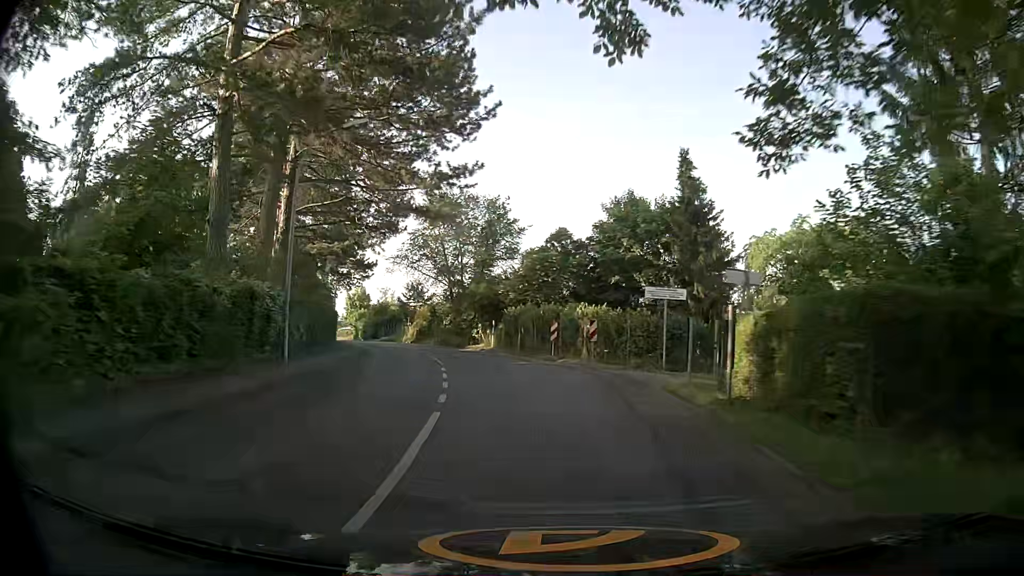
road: tertiary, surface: asphalt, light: Day
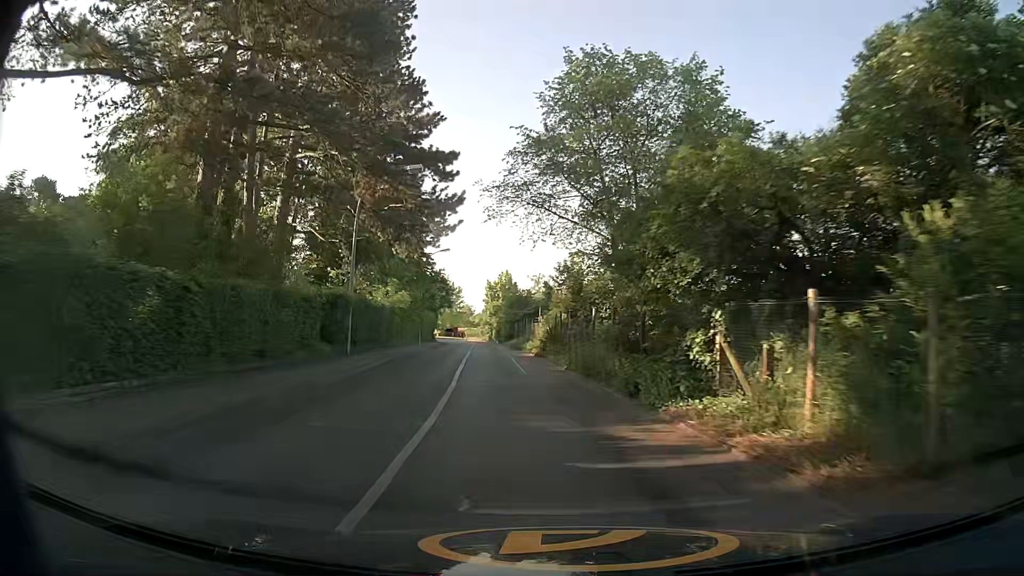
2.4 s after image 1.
(-3.8, +31.1) m; -15°
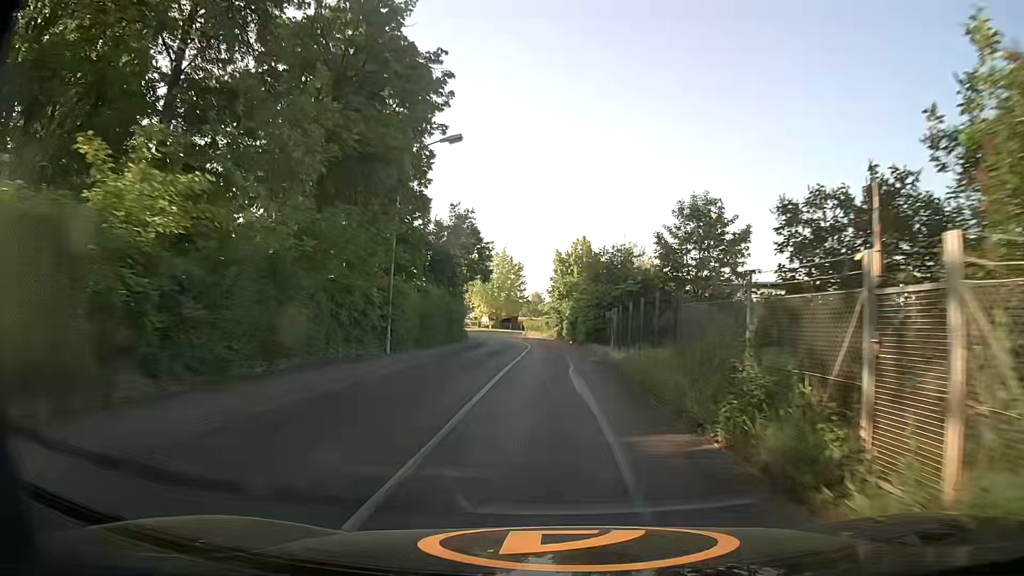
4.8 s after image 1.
(-2.3, +32.2) m; -6°
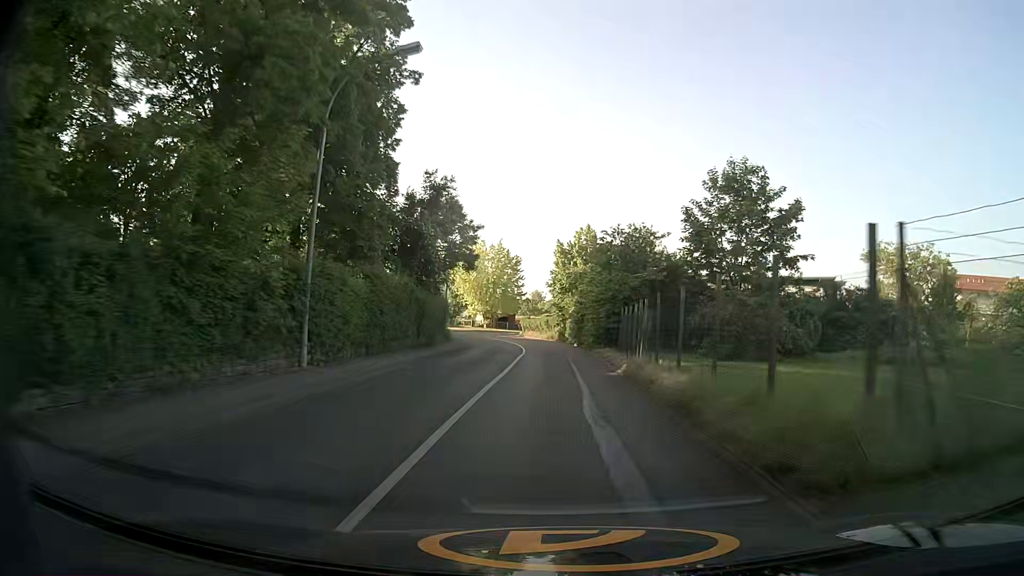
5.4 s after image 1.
(0.0, +8.3) m; +1°
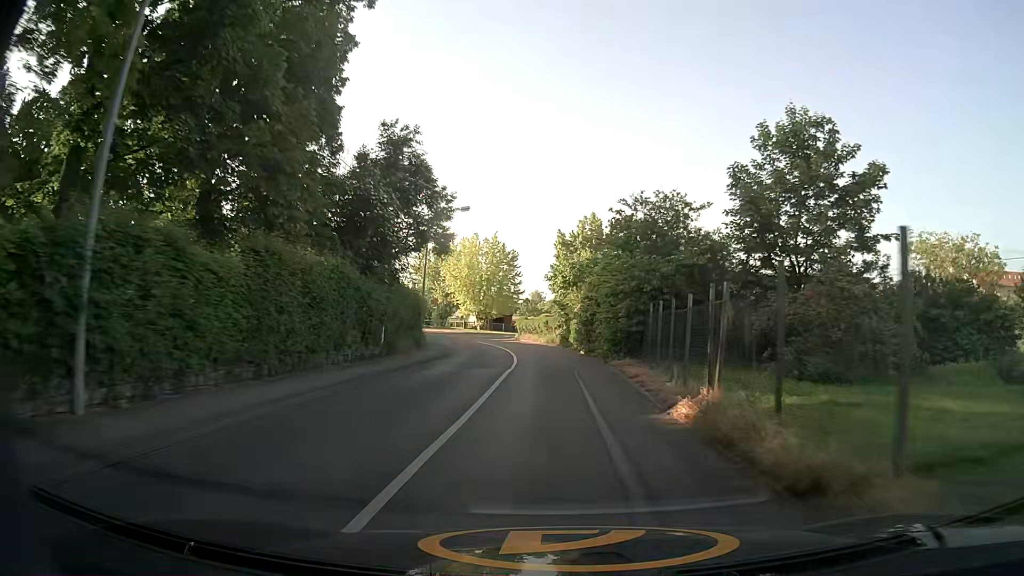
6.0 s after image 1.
(0.0, +8.3) m; 0°
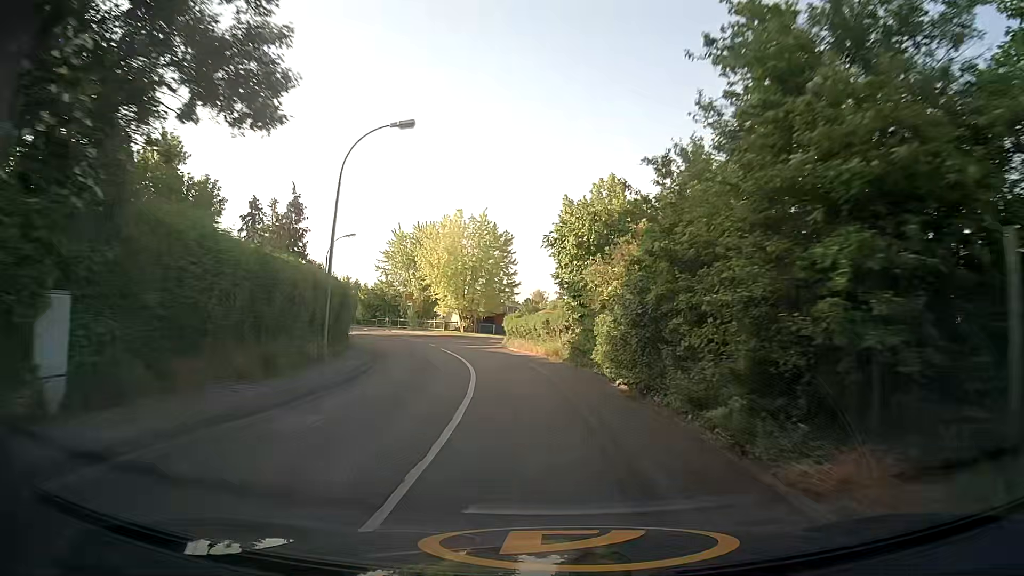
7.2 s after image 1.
(0.0, +16.6) m; 0°
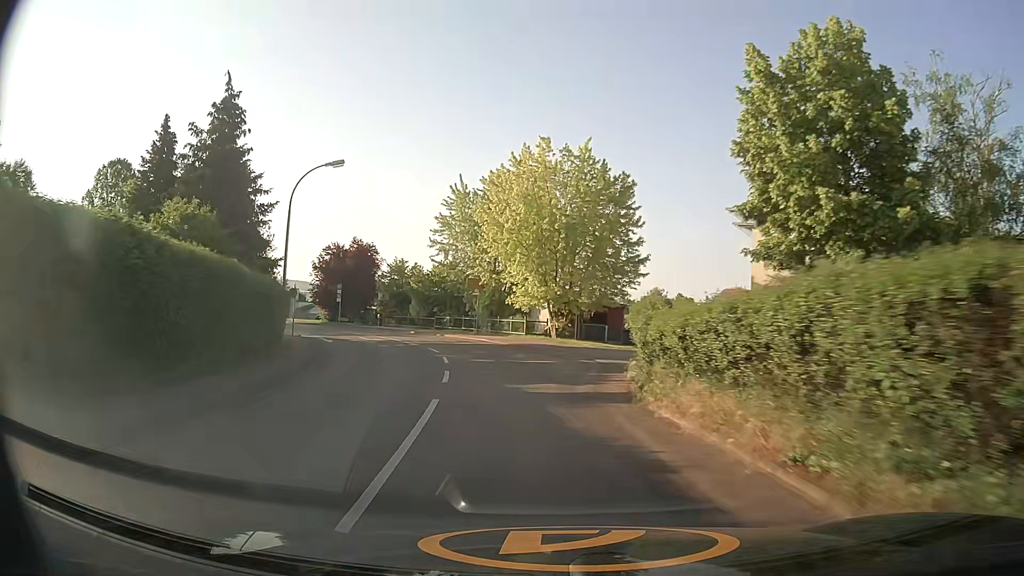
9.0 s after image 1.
(-1.9, +24.6) m; -9°
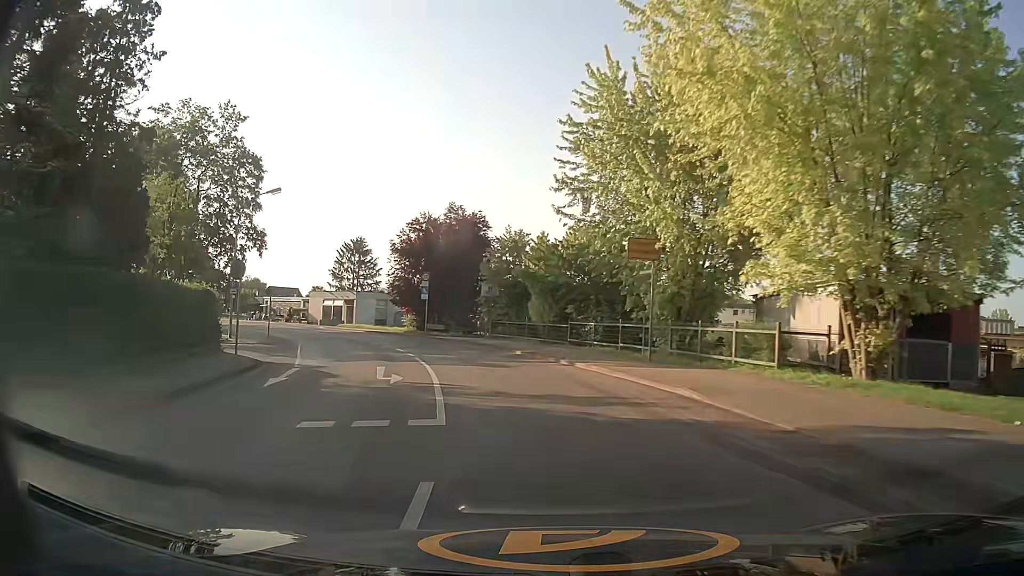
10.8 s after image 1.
(-3.0, +24.3) m; -14°
(-1, +10) (-2, +20) (-5, +29) (-9, +39) (-14, +47) (-20, +55) (-27, +62) (-34, +69) (-42, +76) (-50, +82) m
